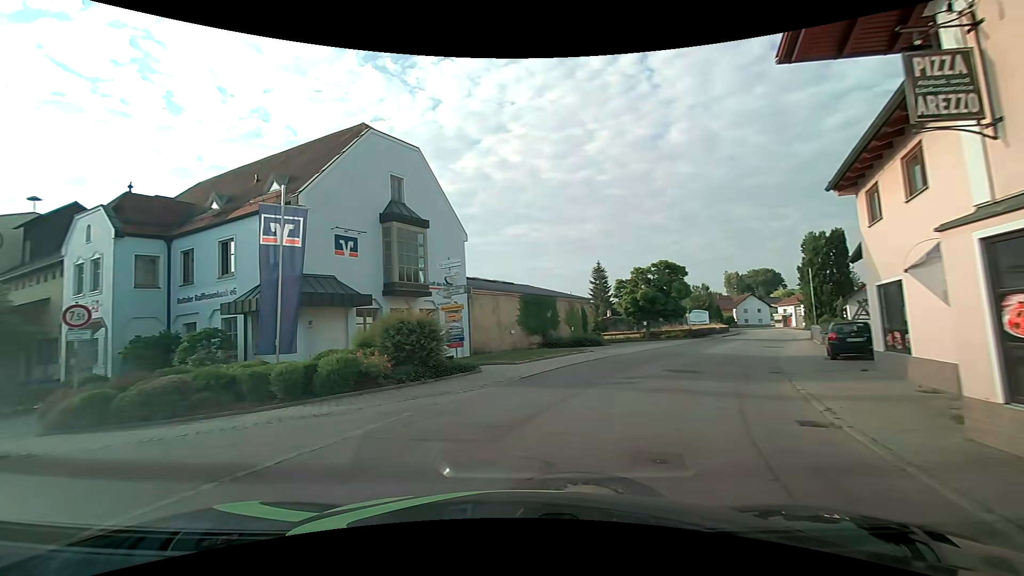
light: Day
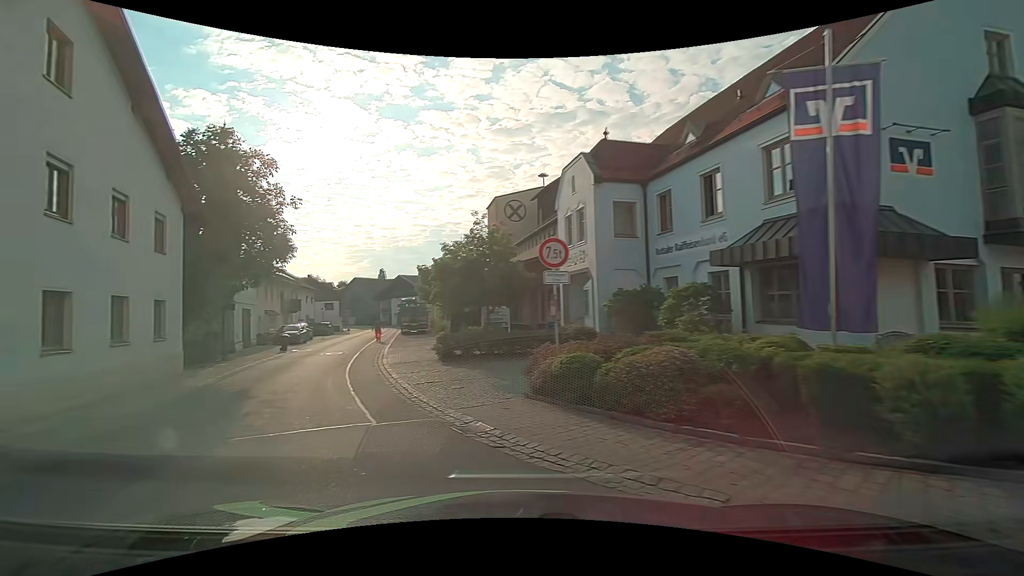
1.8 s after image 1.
(-2.9, +6.1) m; -50°
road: tertiary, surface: asphalt
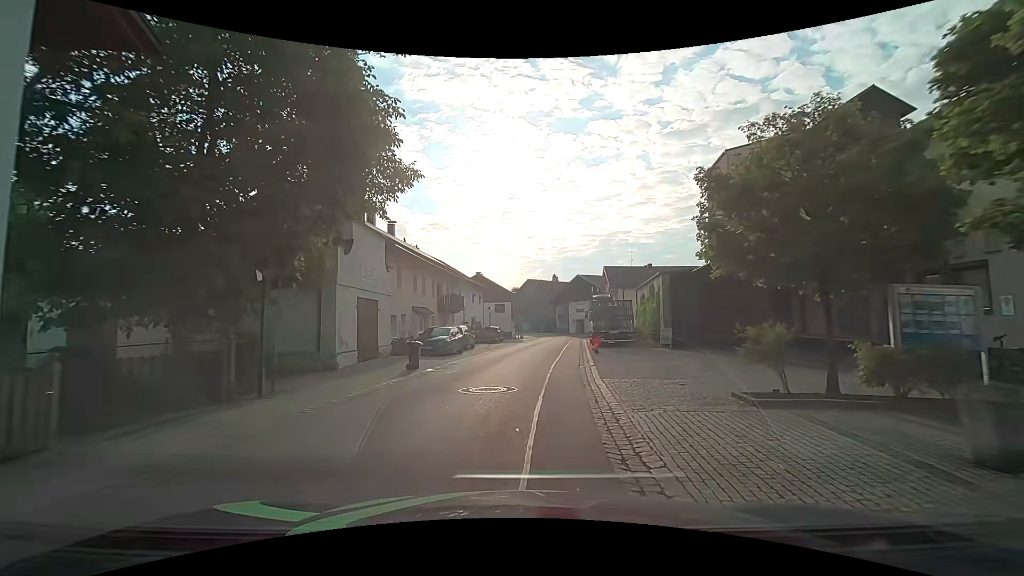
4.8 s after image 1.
(-5.2, +14.8) m; -23°
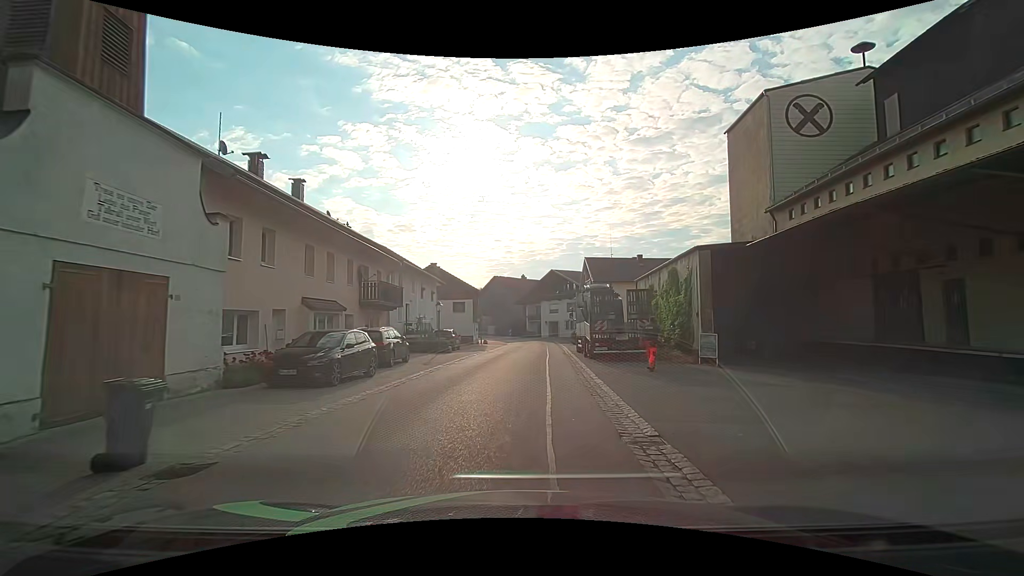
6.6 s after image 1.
(+0.4, +11.4) m; +5°
